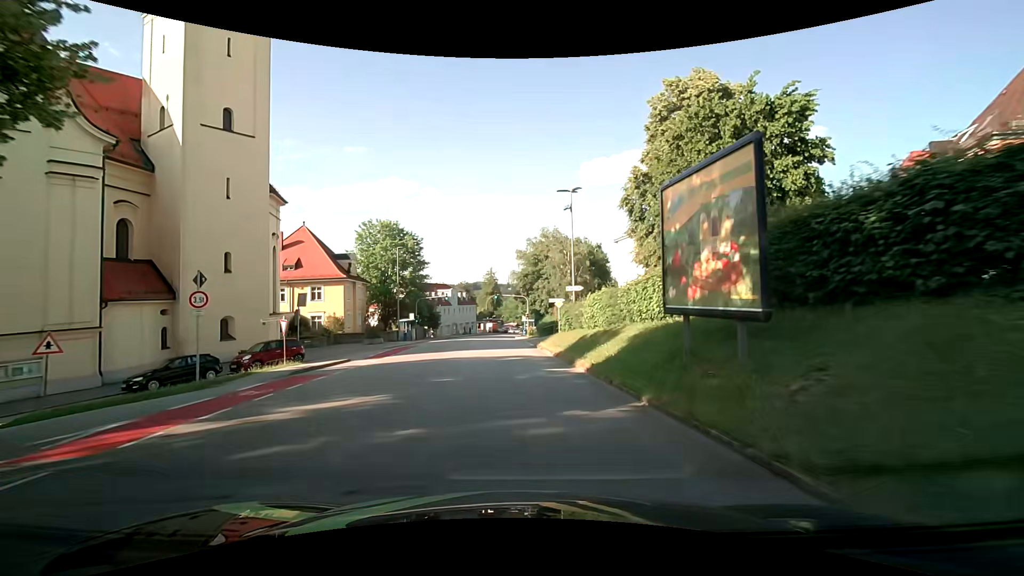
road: tertiary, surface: asphalt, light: Day
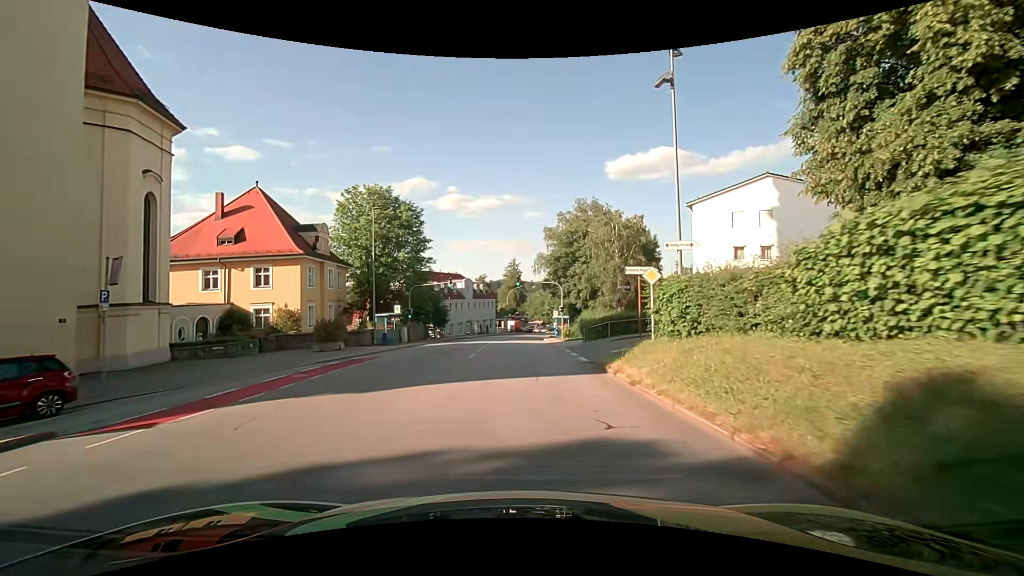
(-0.7, +17.8) m; -3°
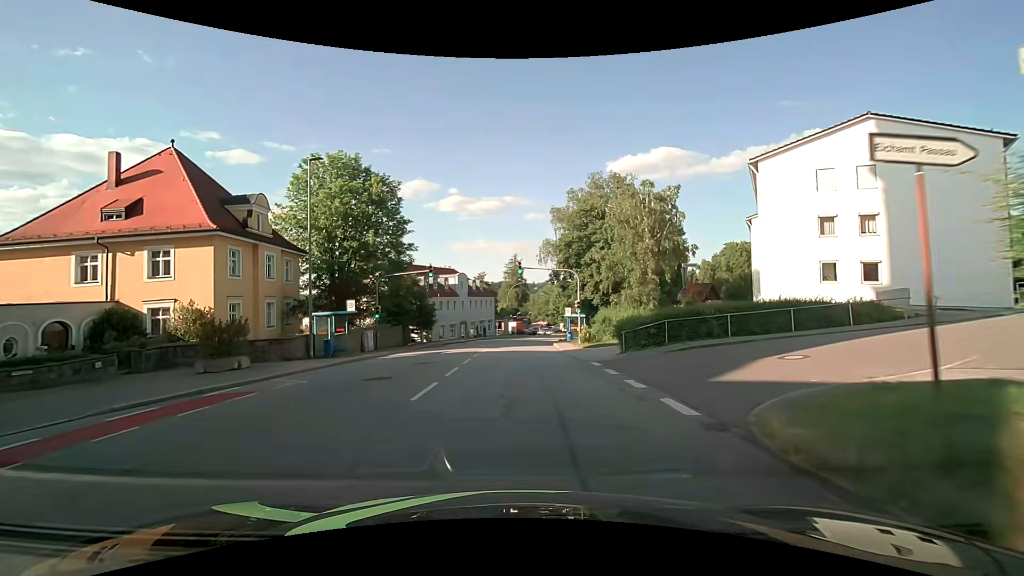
(0.0, +11.6) m; +1°
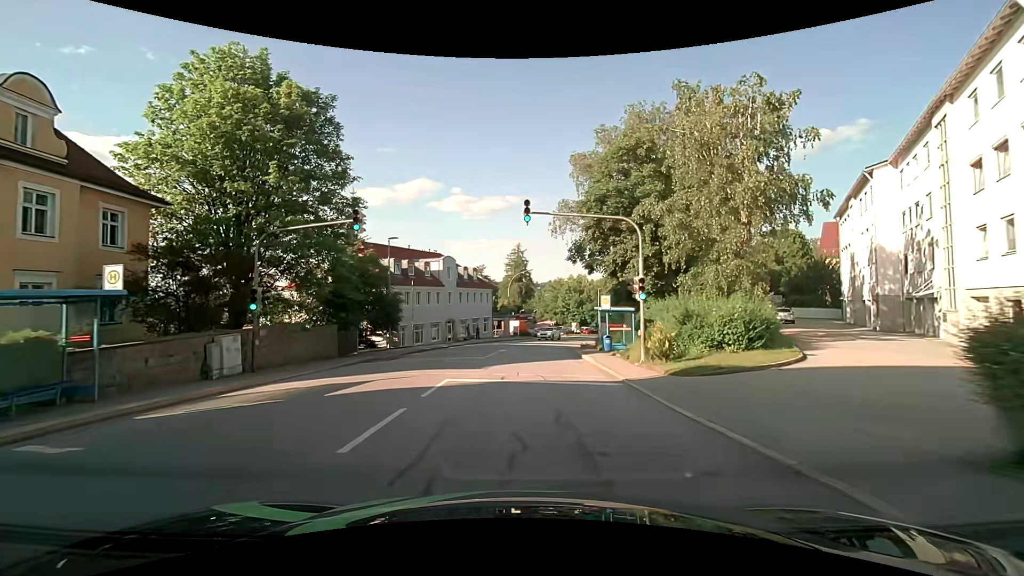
(-0.3, +17.2) m; -1°
(0, +10) (0, +20) (+1, +30) (+2, +40) (+4, +50) (+7, +59) (+11, +68) (+16, +77) (+22, +85) (+28, +93) m
